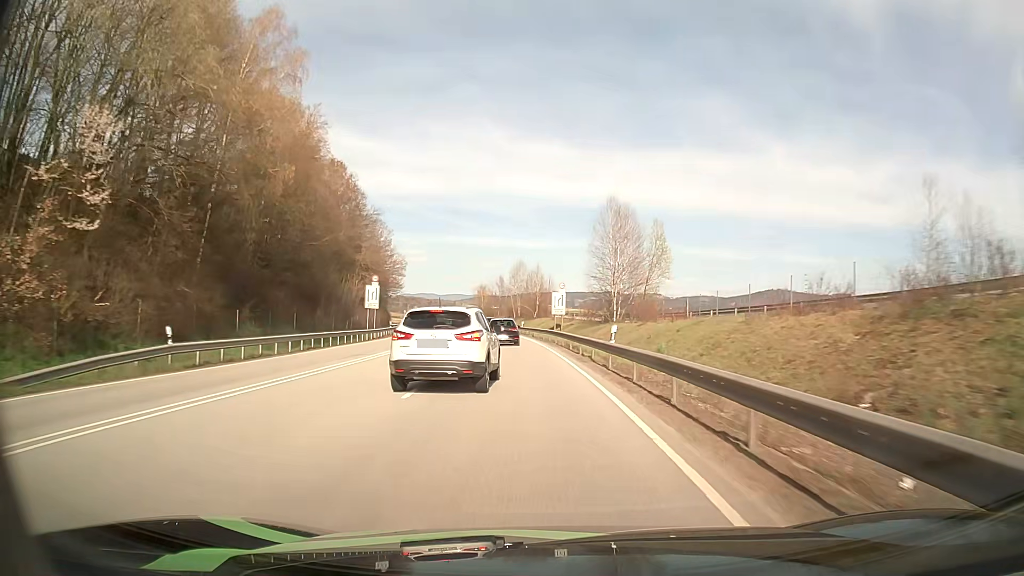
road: primary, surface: asphalt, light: Day
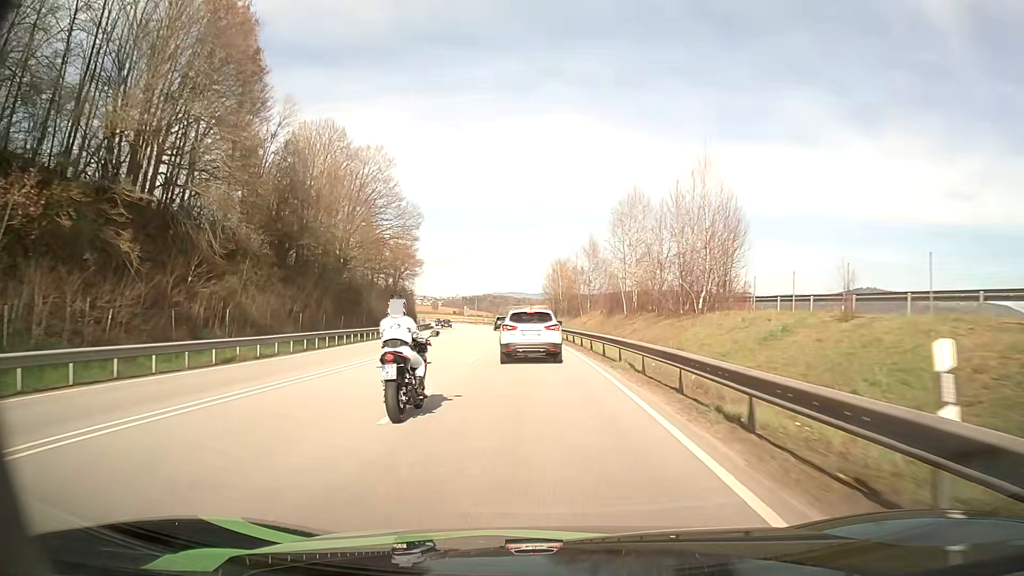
(-4.5, +62.7) m; -8°
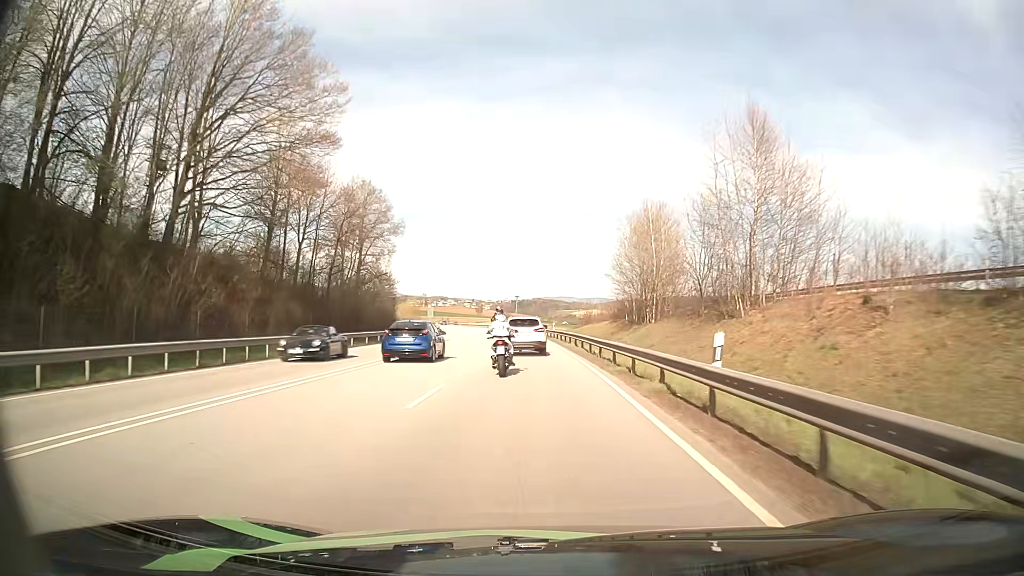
(-1.6, +46.0) m; -4°
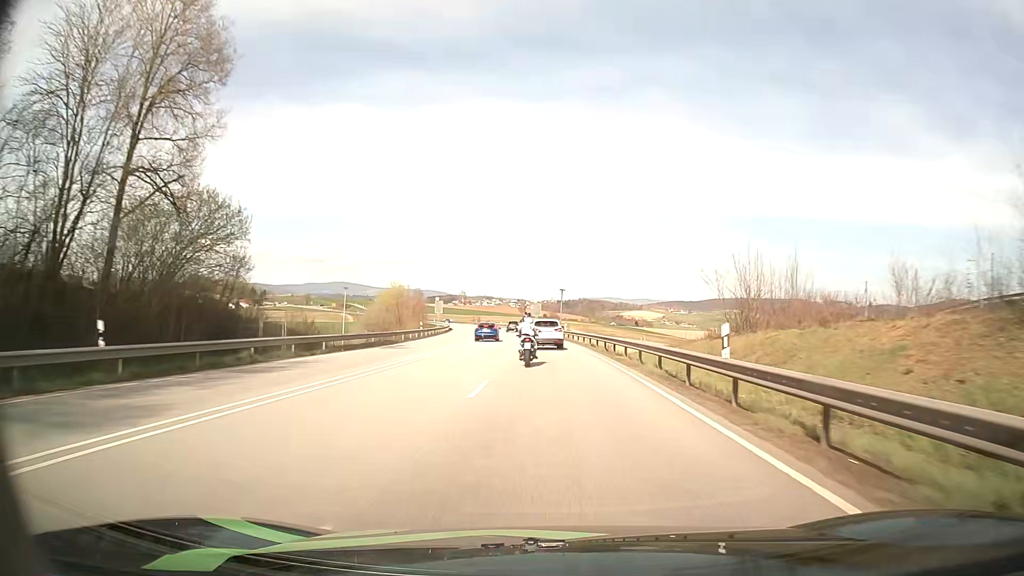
(-1.8, +46.5) m; -4°
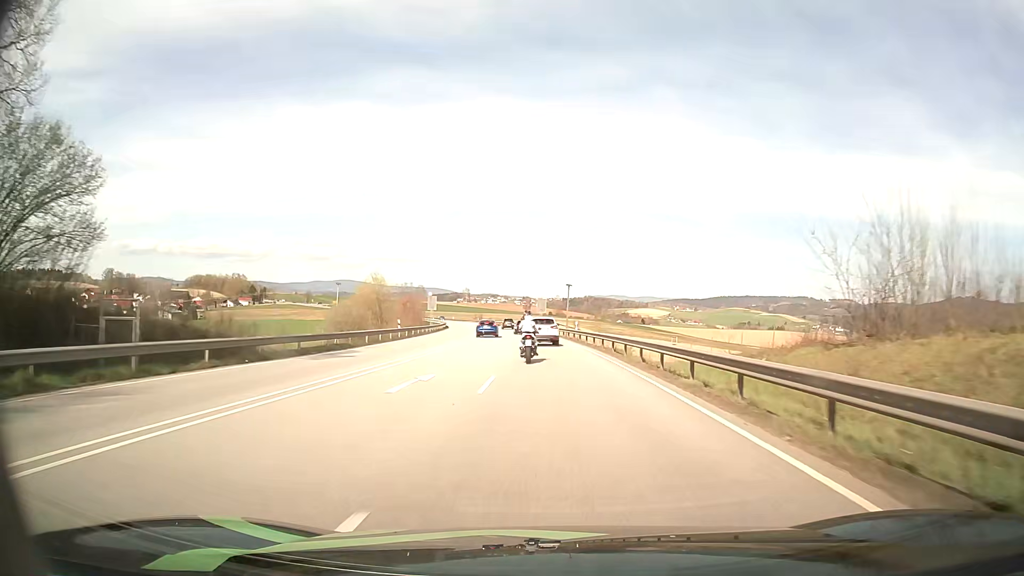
(-0.1, +11.7) m; 0°
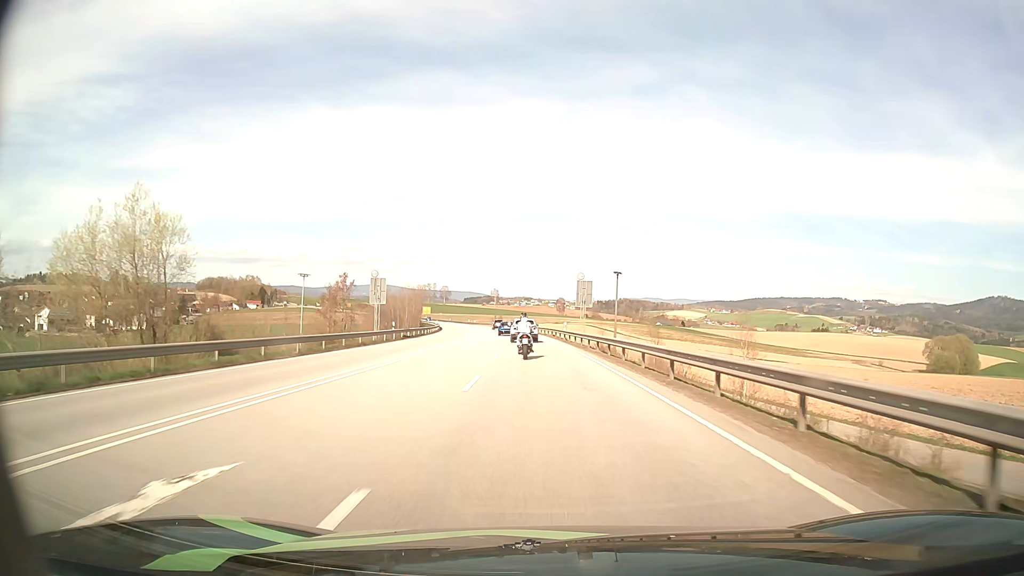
(-1.0, +47.4) m; -3°
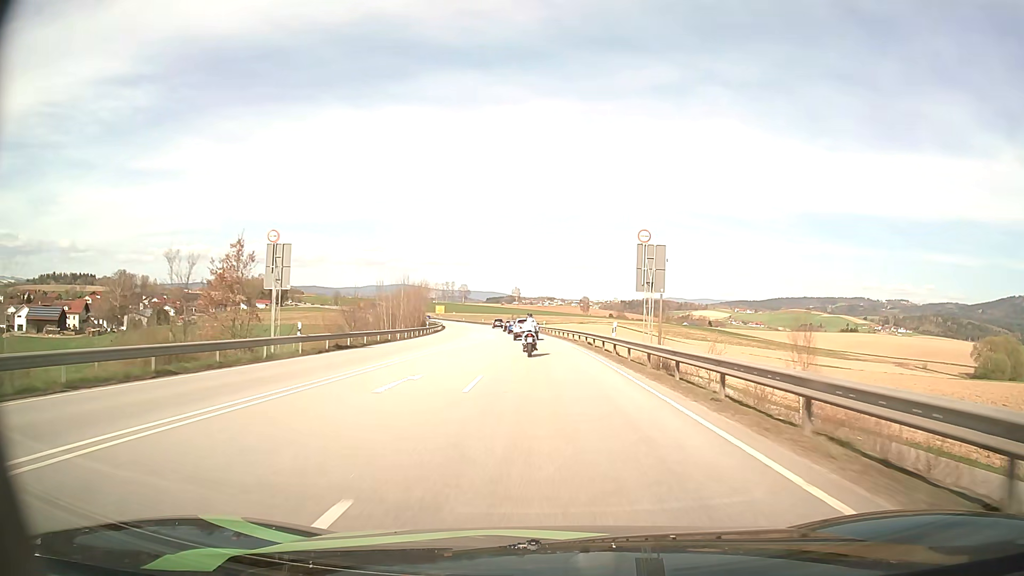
(-0.5, +24.5) m; -2°
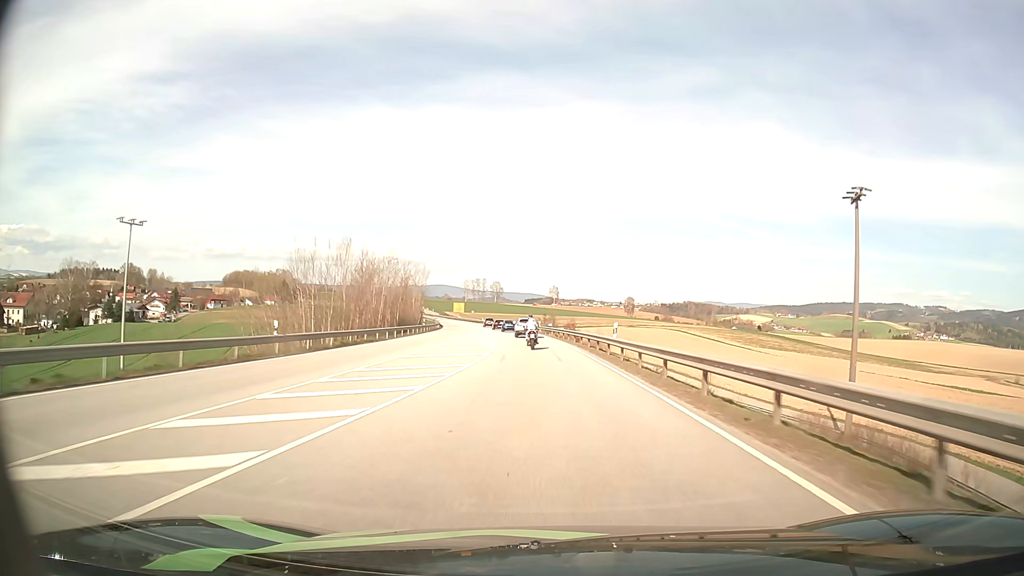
(-1.5, +51.3) m; -3°
(0, +10) (0, +20) (-1, +30) (-1, +40) (-2, +50) (-2, +60) (-3, +70) (-4, +80) (-6, +90) (-7, +100) m
